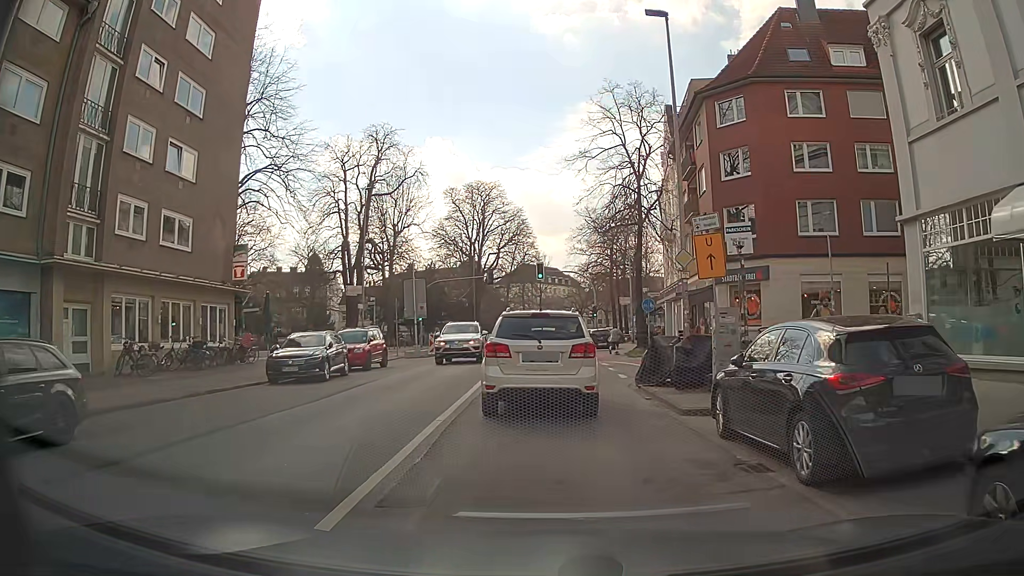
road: secondary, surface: asphalt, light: Day
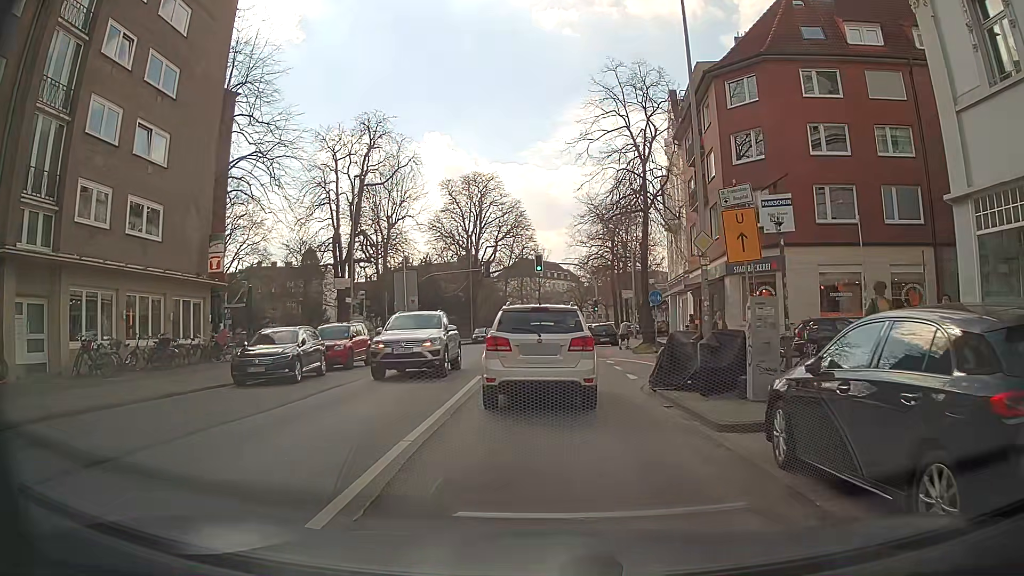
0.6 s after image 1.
(0.0, +2.4) m; +1°
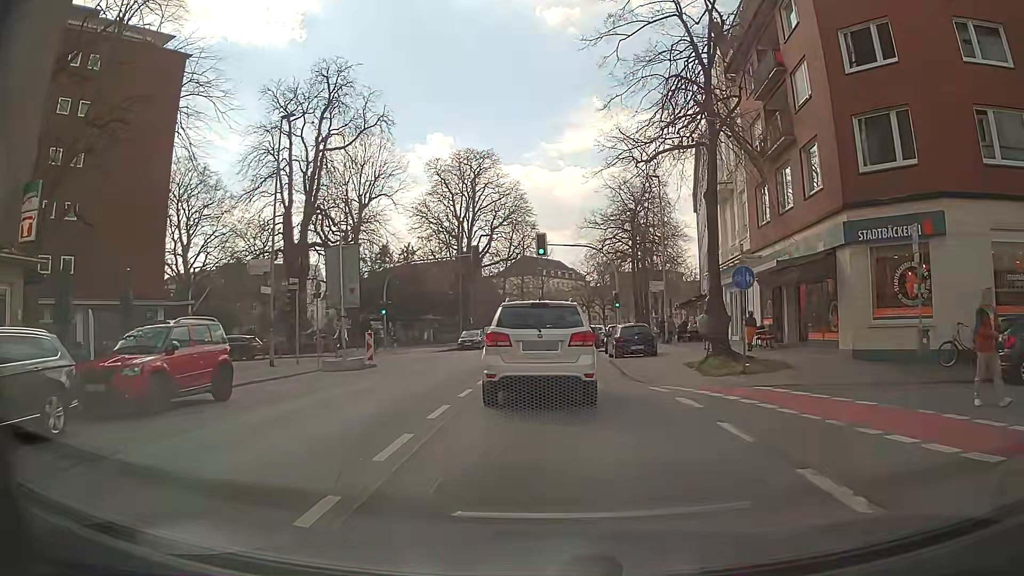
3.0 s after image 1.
(+0.1, +12.6) m; -1°
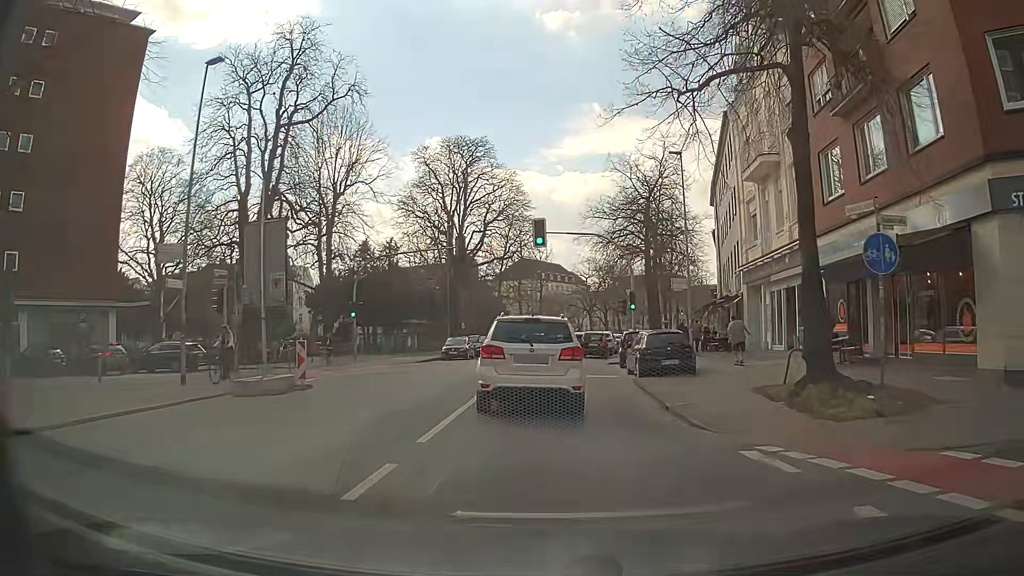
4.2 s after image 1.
(+0.2, +7.3) m; +2°
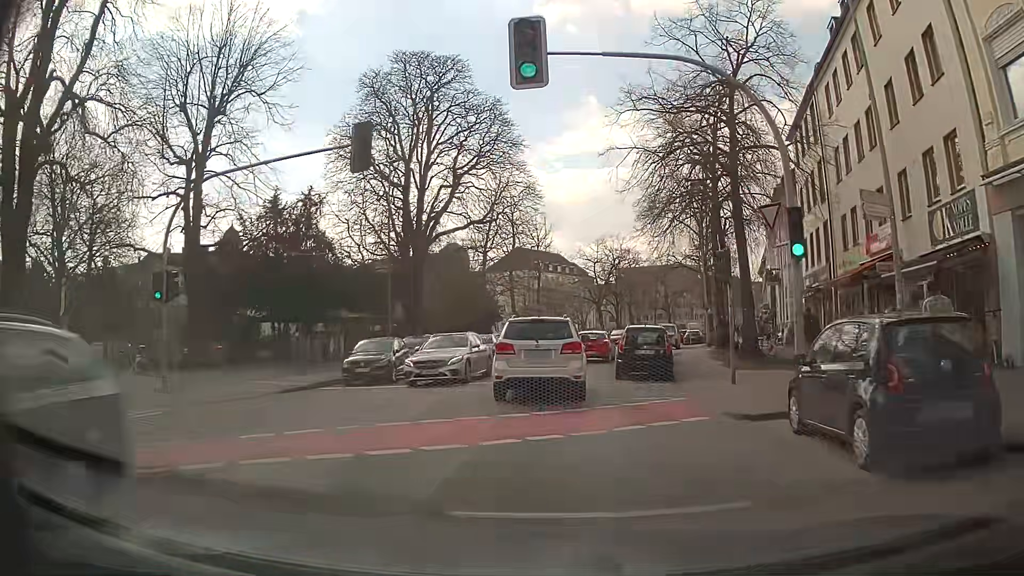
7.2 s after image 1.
(-0.1, +21.0) m; 0°
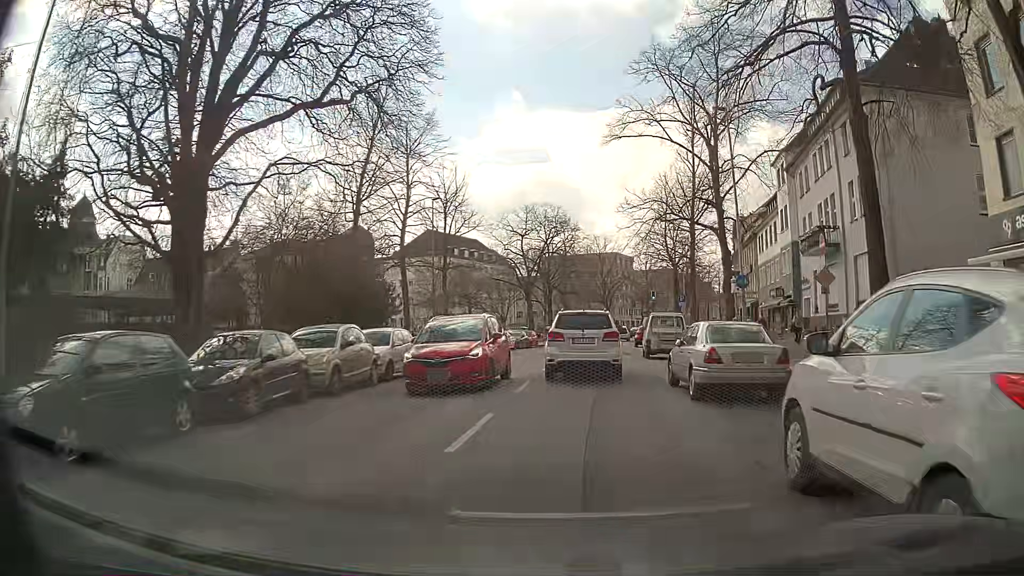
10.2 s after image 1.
(+0.7, +23.9) m; +7°
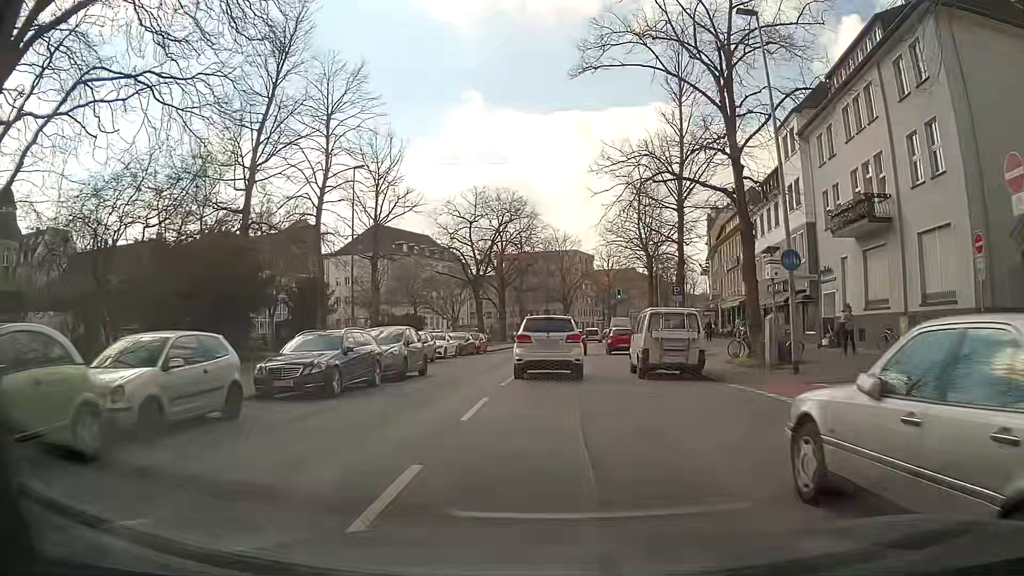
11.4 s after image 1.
(+0.3, +10.1) m; +2°
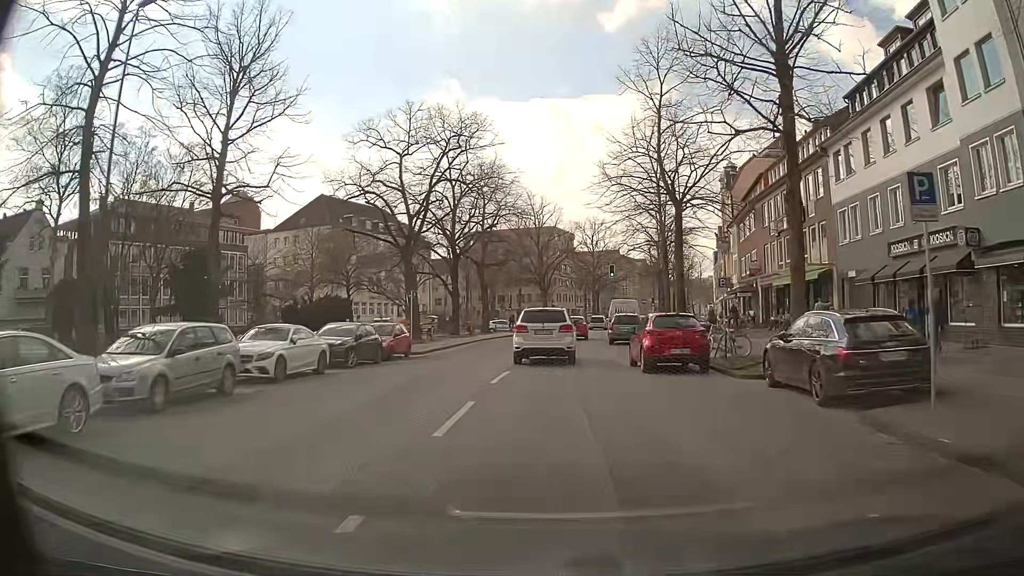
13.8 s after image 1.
(+0.9, +20.8) m; +3°
(0, +10) (0, +20) (+1, +30) (+1, +40) (+2, +50) (+4, +60) (+5, +70) (+7, +80) (+9, +89) (+11, +99) m
